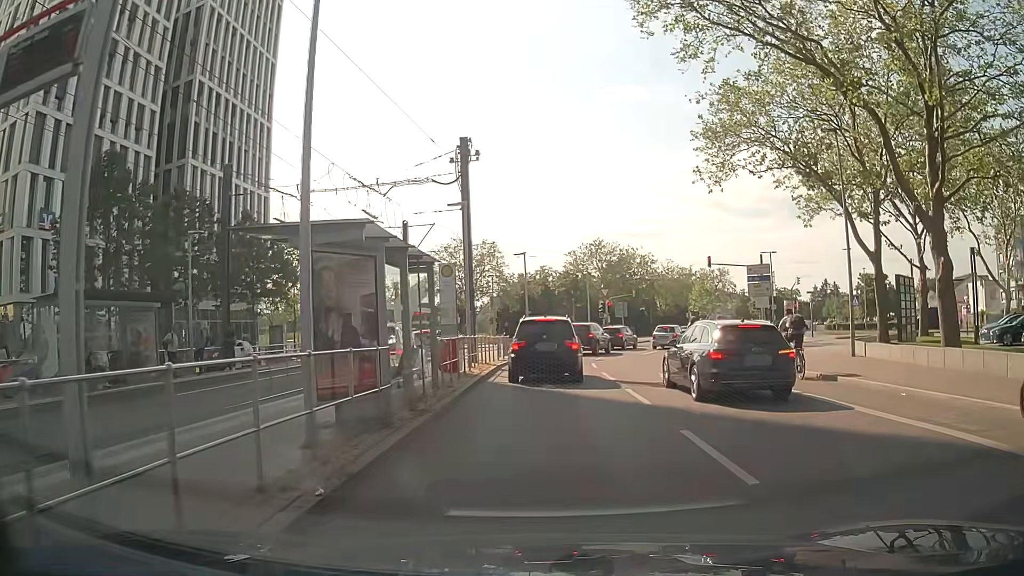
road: secondary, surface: asphalt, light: Day
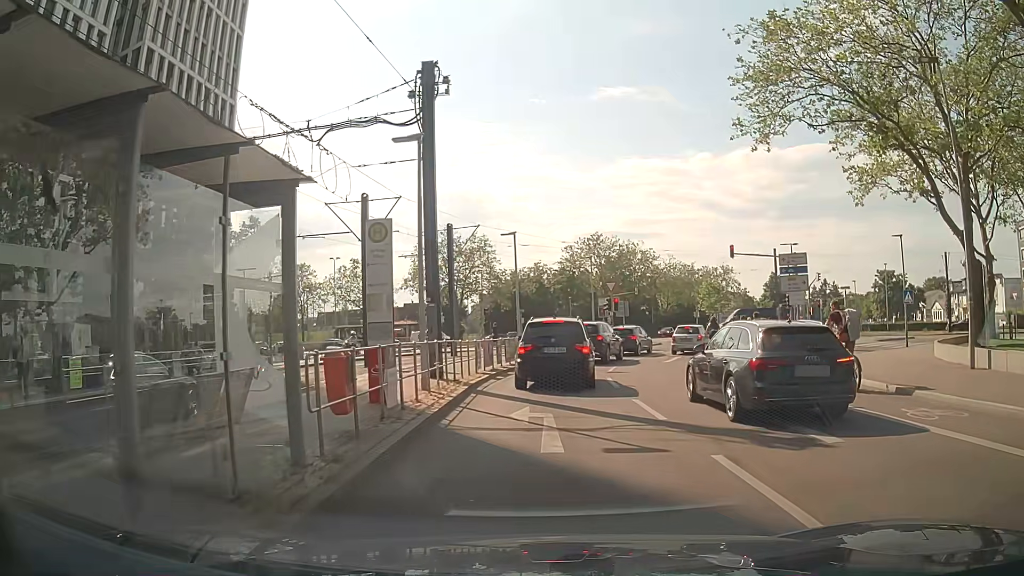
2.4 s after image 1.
(0.0, +7.6) m; -2°
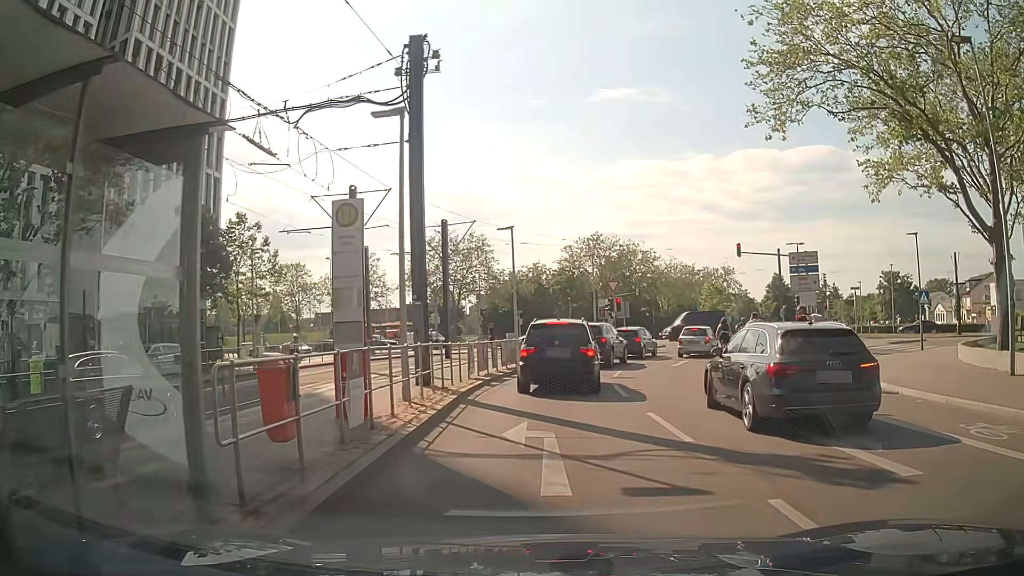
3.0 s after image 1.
(0.0, +1.8) m; -1°
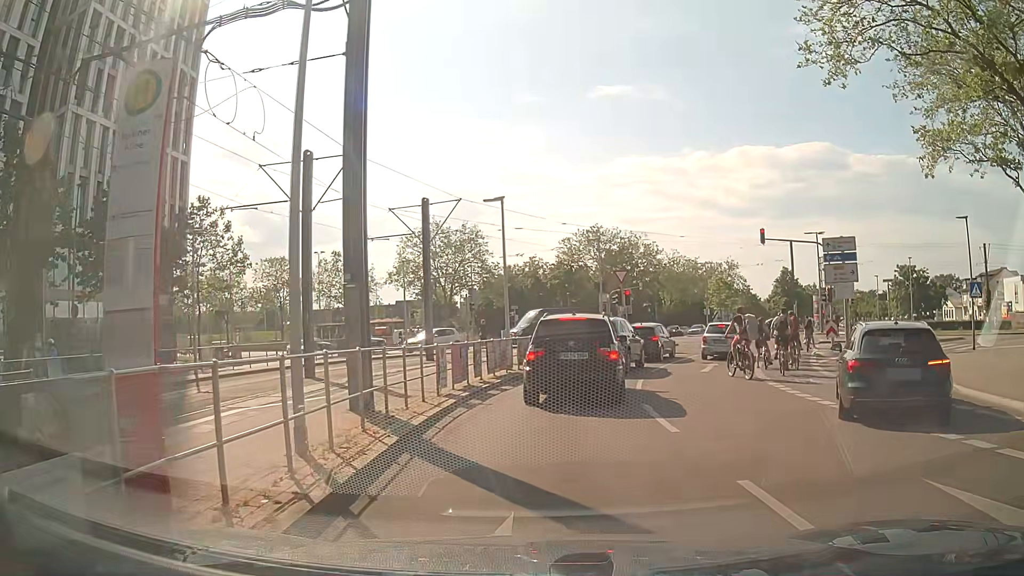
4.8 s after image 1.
(+0.2, +5.2) m; +1°
